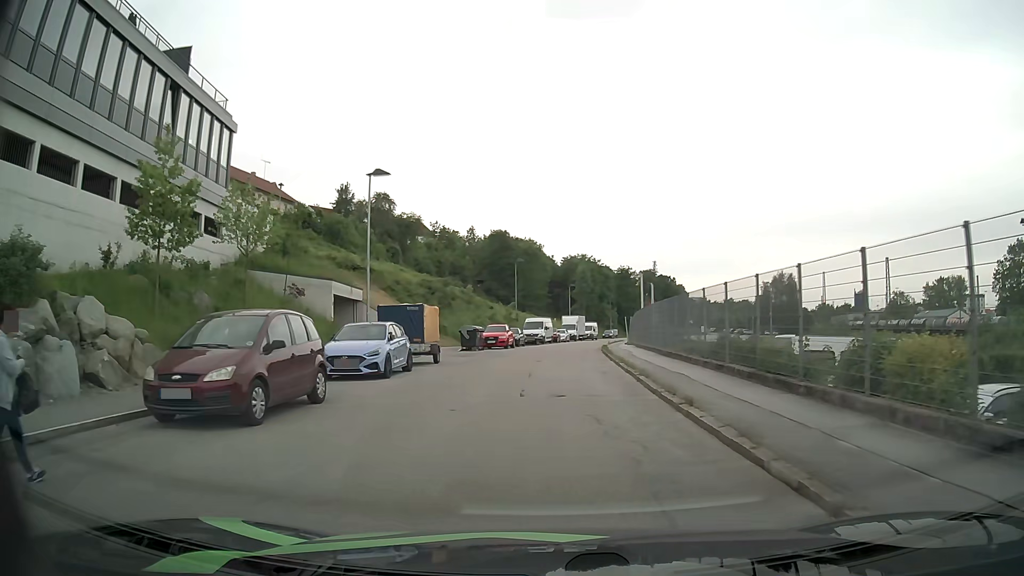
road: residential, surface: asphalt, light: Day
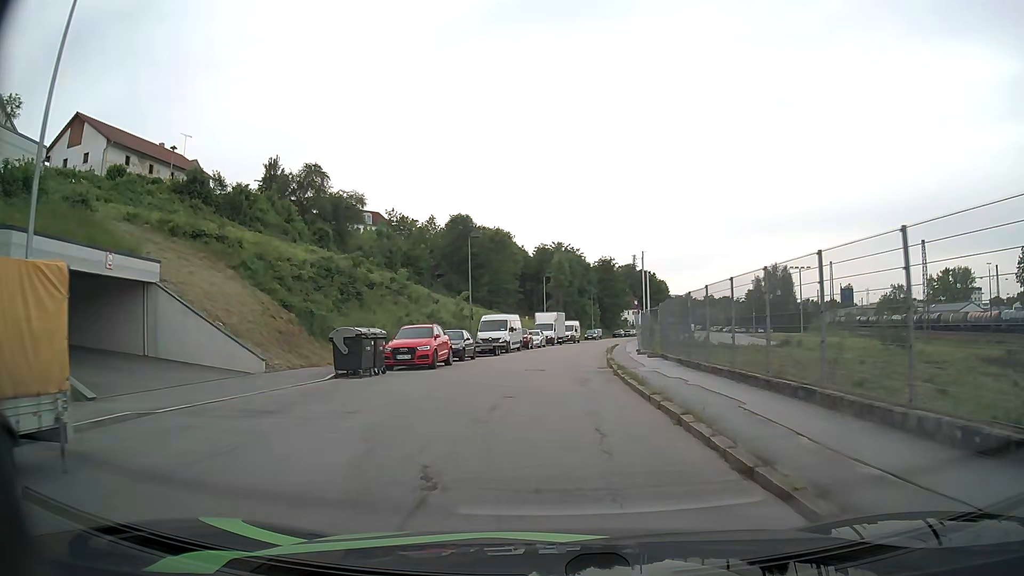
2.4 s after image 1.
(+0.5, +19.6) m; +2°
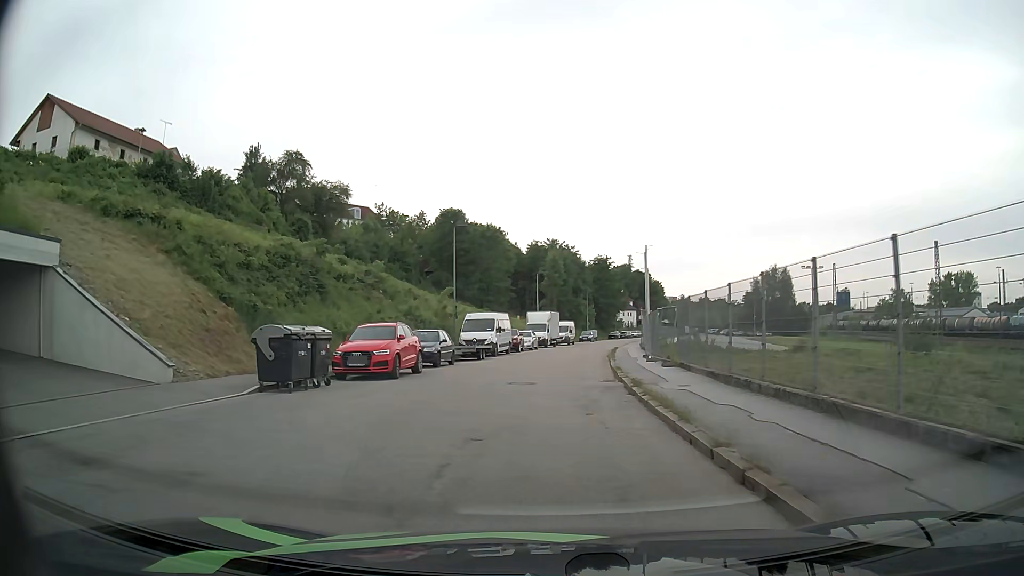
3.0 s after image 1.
(0.0, +5.0) m; +1°
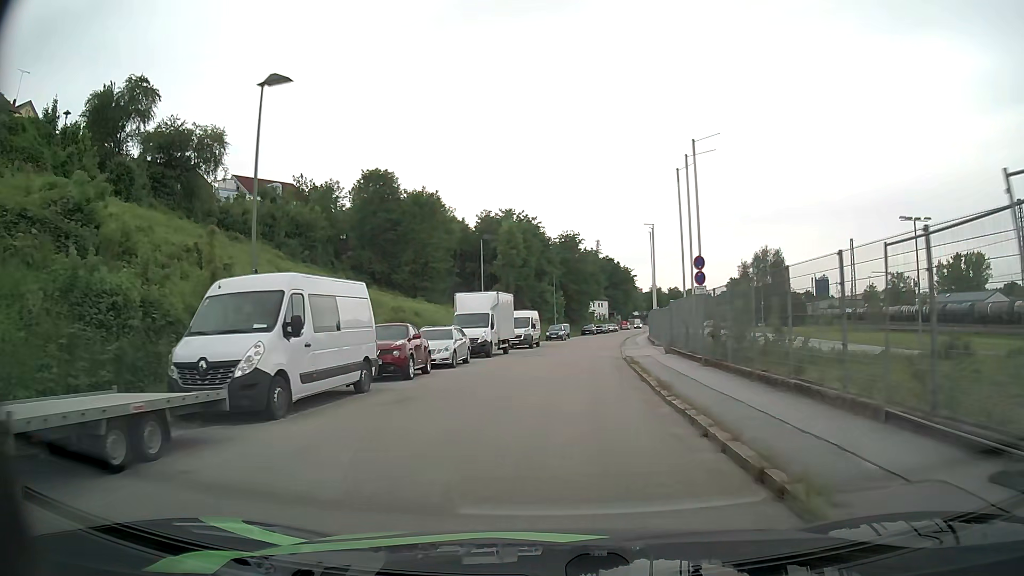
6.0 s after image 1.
(+0.7, +26.1) m; +3°
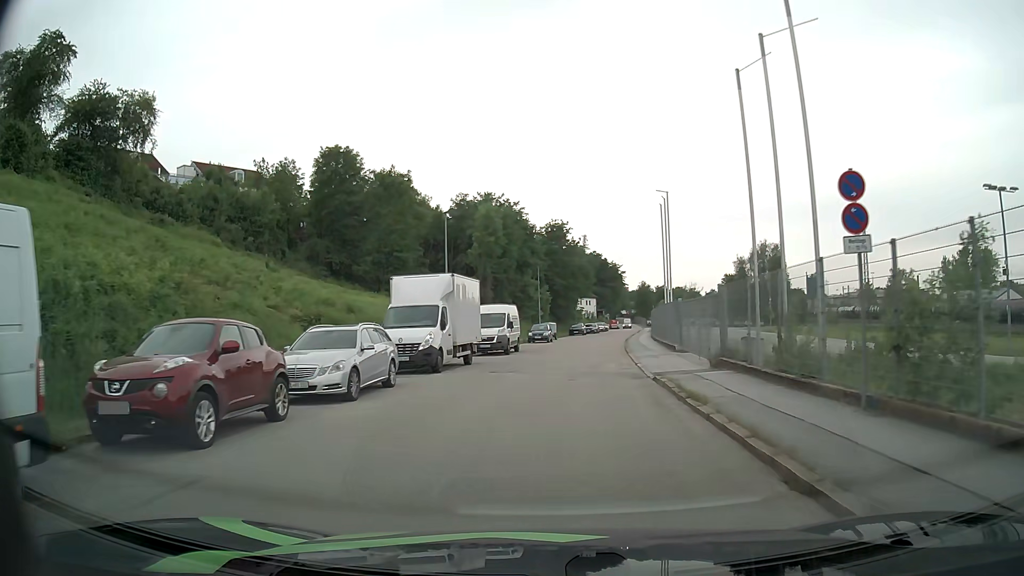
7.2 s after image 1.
(+0.1, +10.8) m; +2°
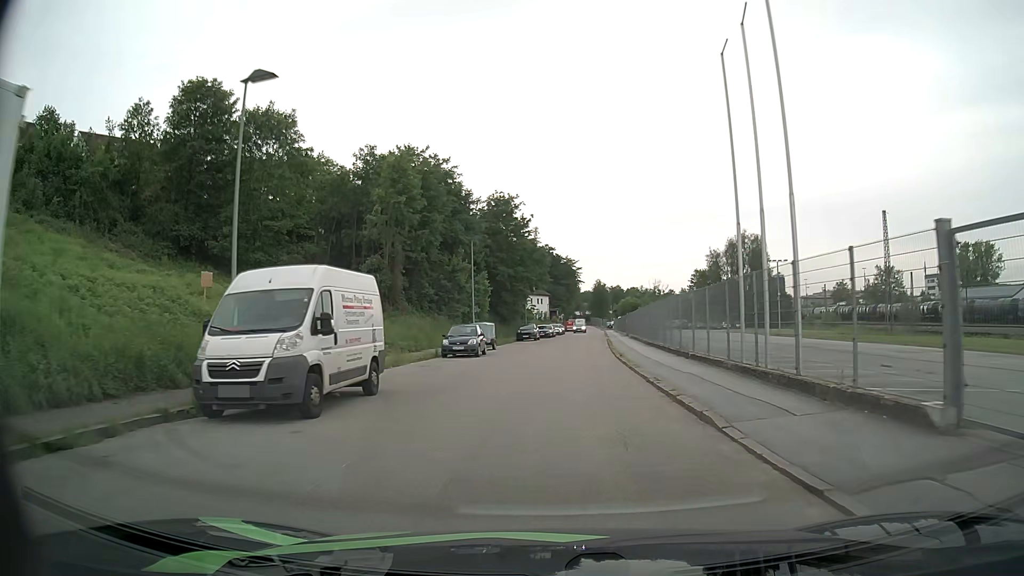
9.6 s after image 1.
(+0.6, +22.6) m; +4°
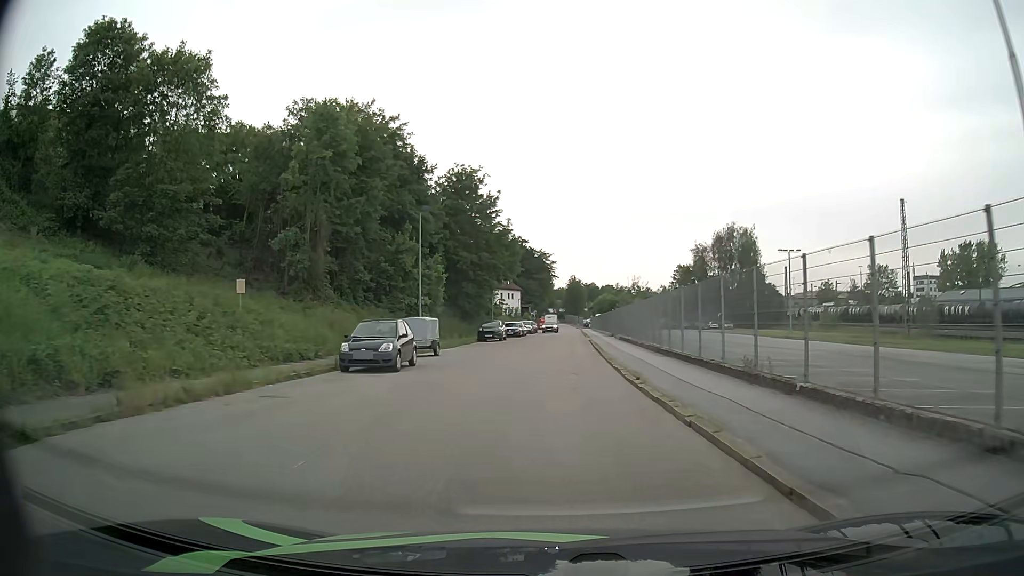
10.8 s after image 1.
(+0.3, +11.4) m; +3°
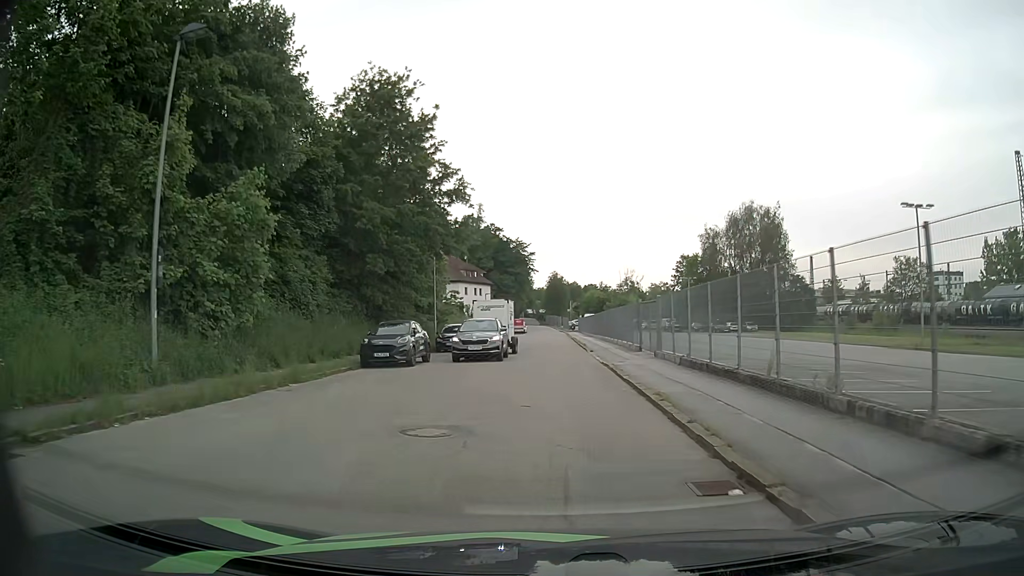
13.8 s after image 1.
(0.0, +26.7) m; +1°
(0, +10) (0, +20) (0, +30) (0, +40) (0, +50) (0, +60) (0, +70) (0, +80) (+1, +90) (+1, +100) m
